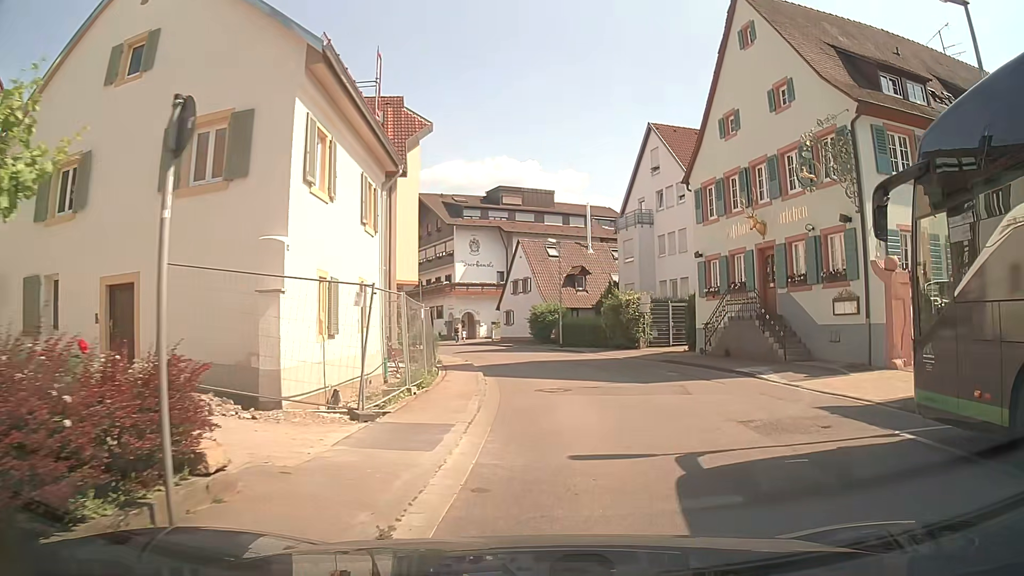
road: tertiary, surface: asphalt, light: Day
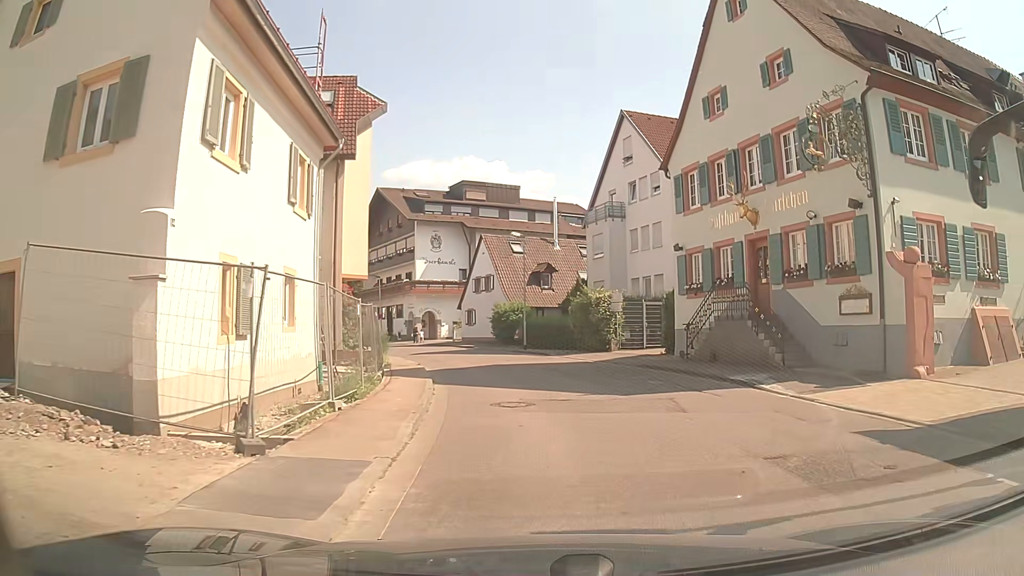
(+0.2, +2.8) m; +4°
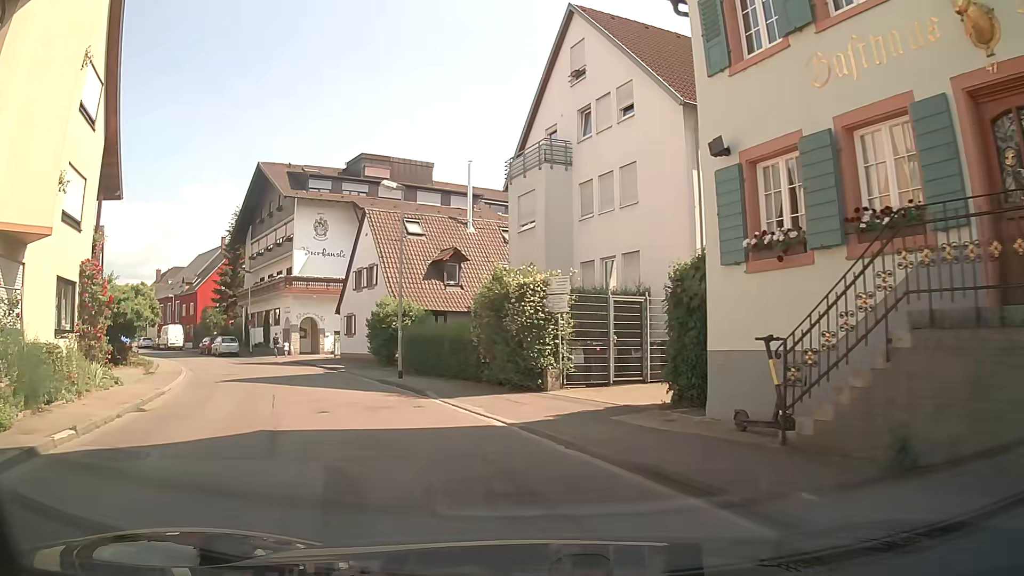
(+1.1, +14.9) m; +4°
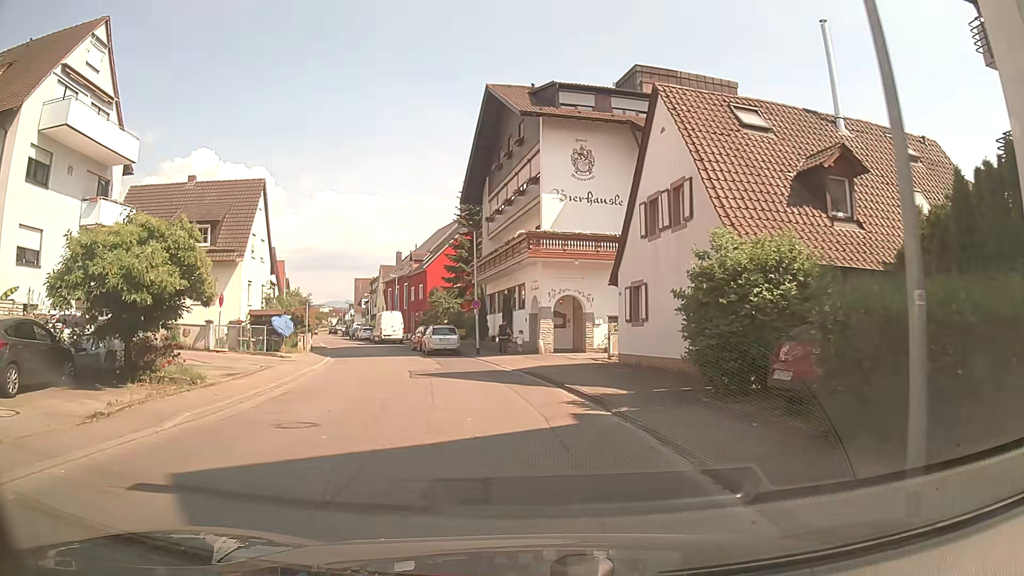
(-4.3, +16.9) m; -22°
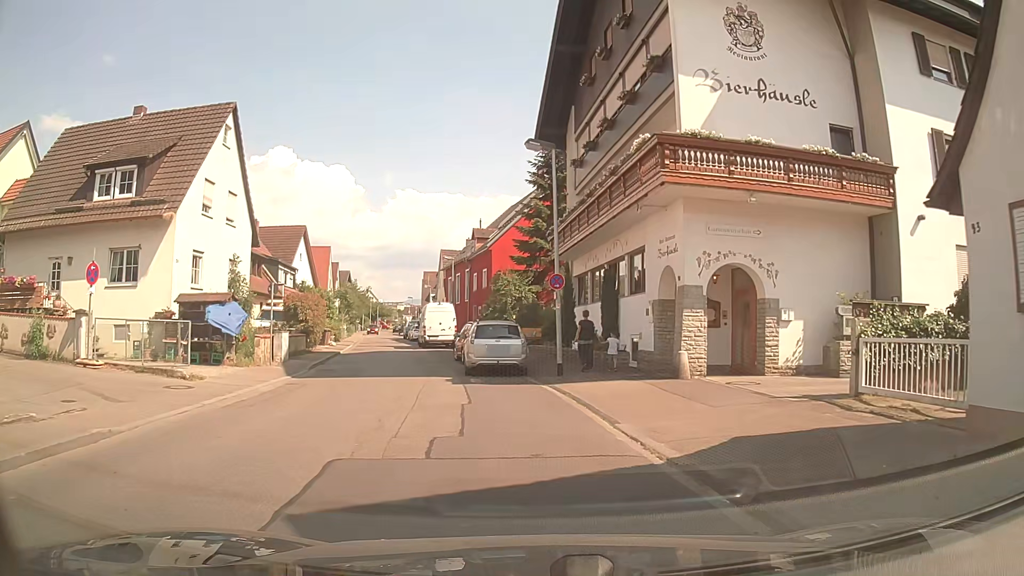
(-1.2, +15.2) m; -8°
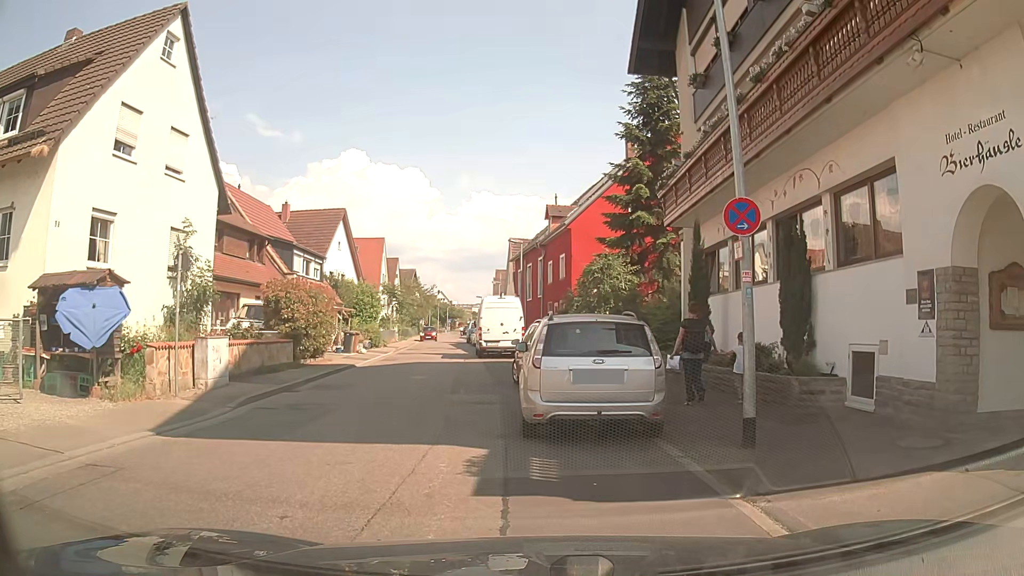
(-0.5, +9.9) m; -10°
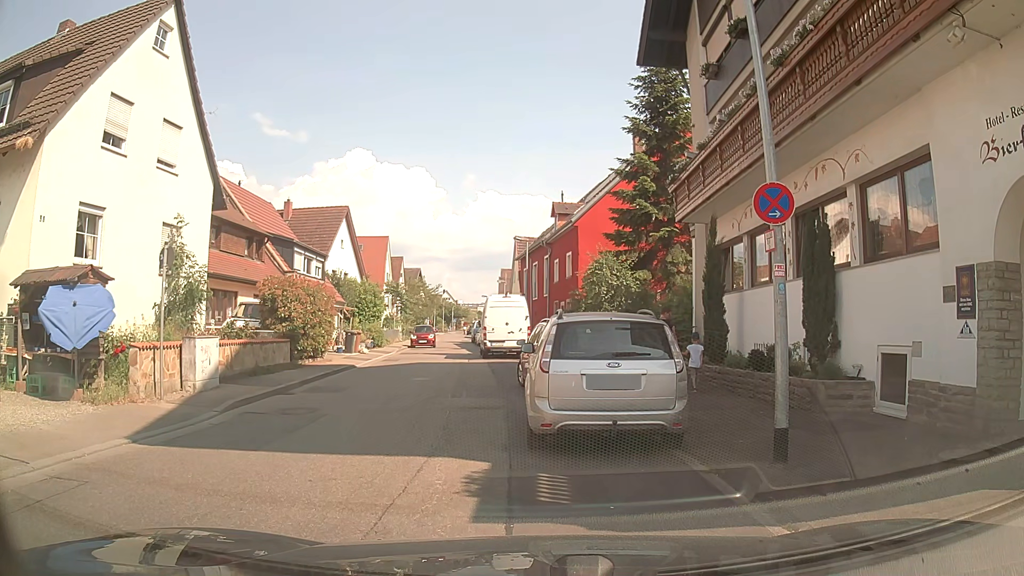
(0.0, +0.8) m; 0°
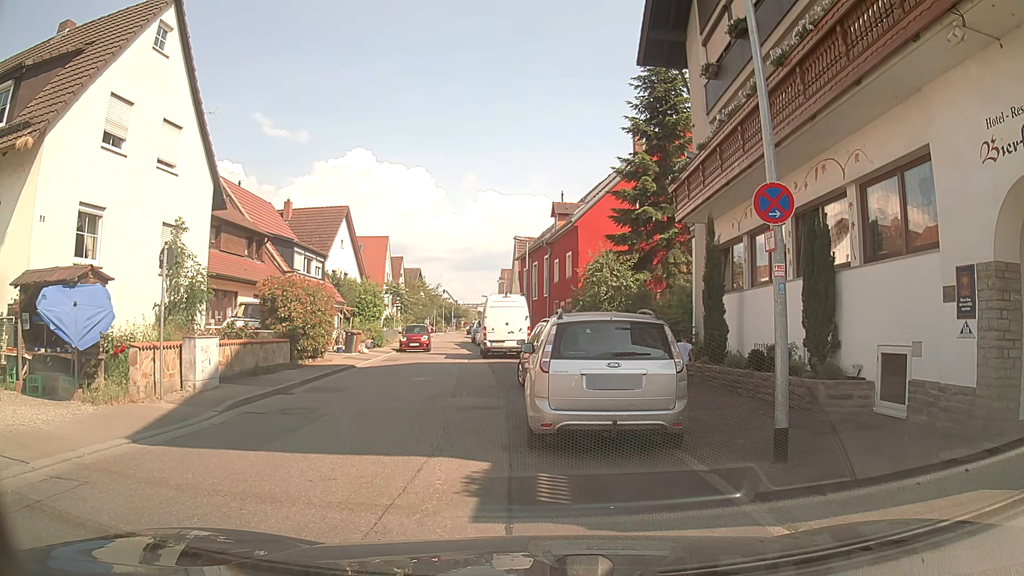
(0.0, 0.0) m; 0°
